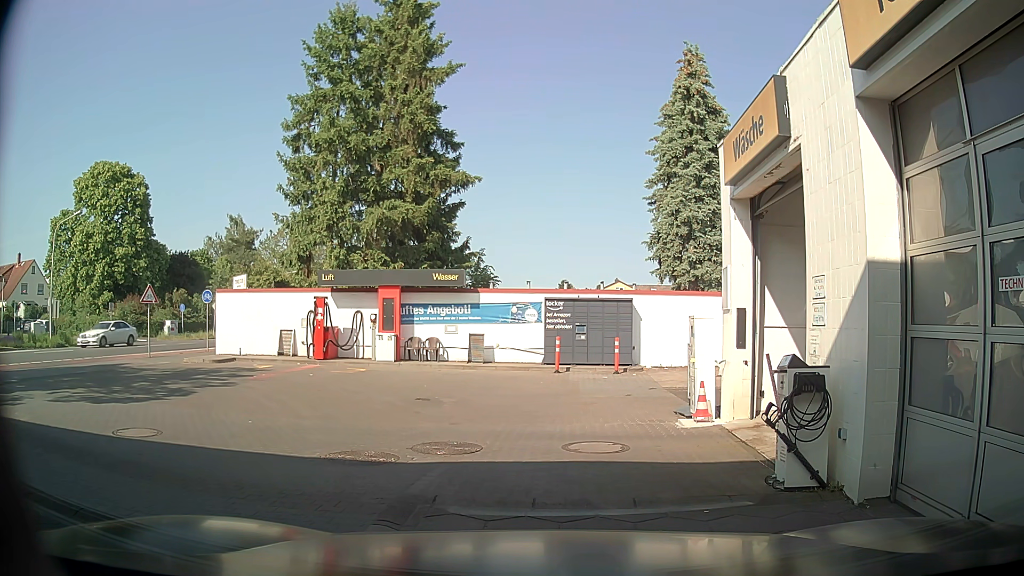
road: service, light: Day
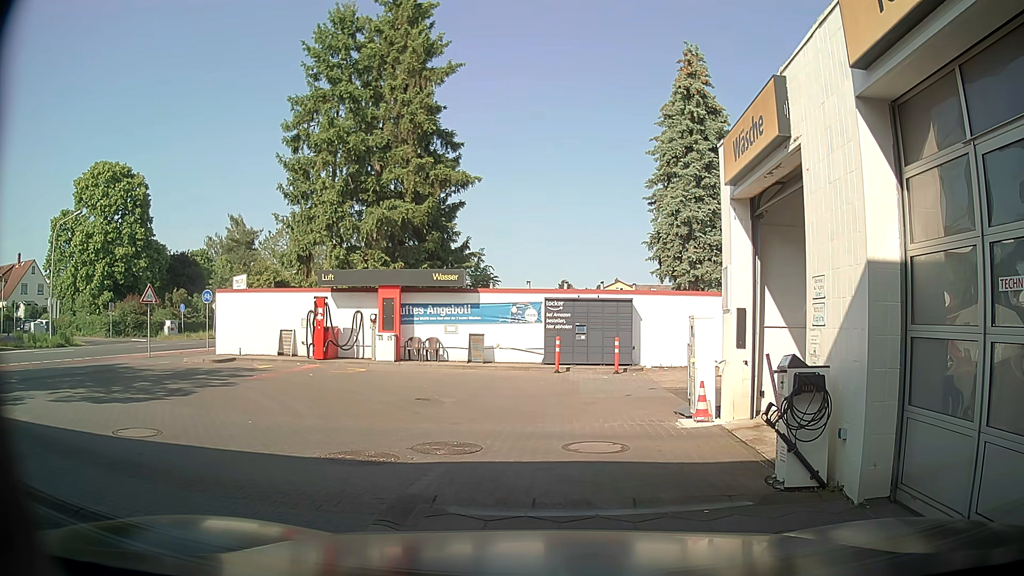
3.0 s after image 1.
(0.0, 0.0) m; 0°
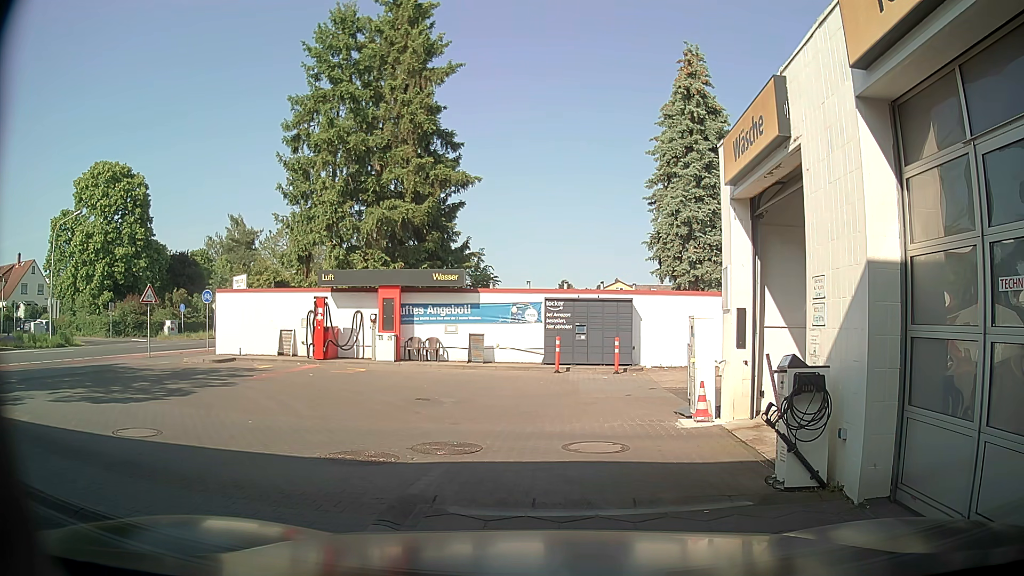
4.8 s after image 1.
(0.0, 0.0) m; 0°
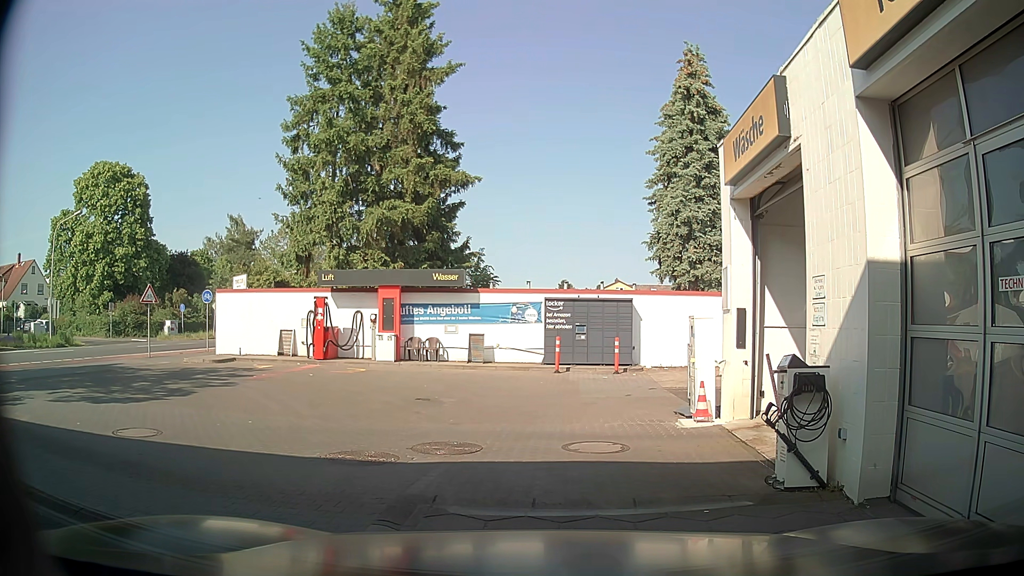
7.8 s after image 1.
(0.0, 0.0) m; 0°
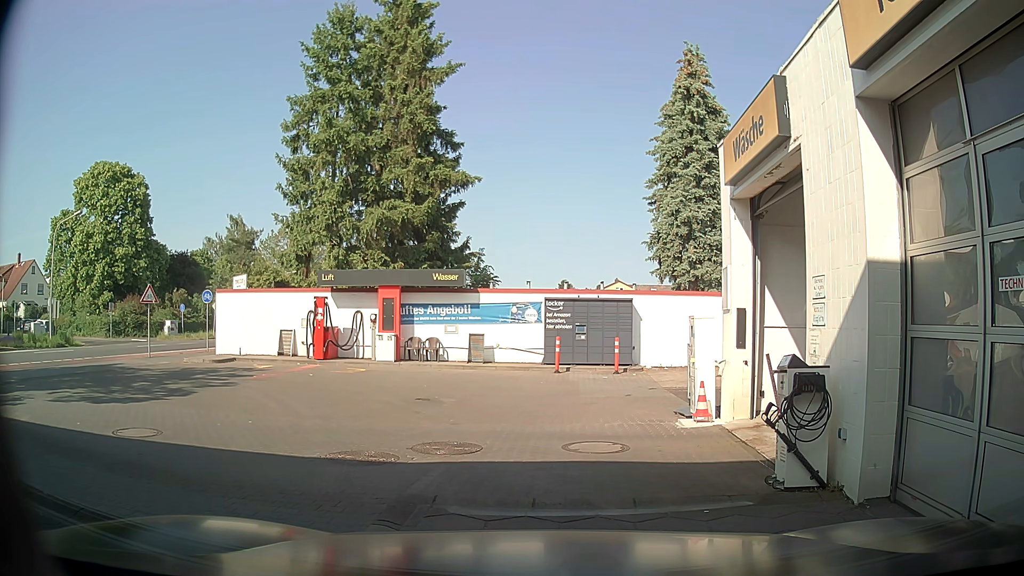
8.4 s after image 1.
(0.0, 0.0) m; 0°
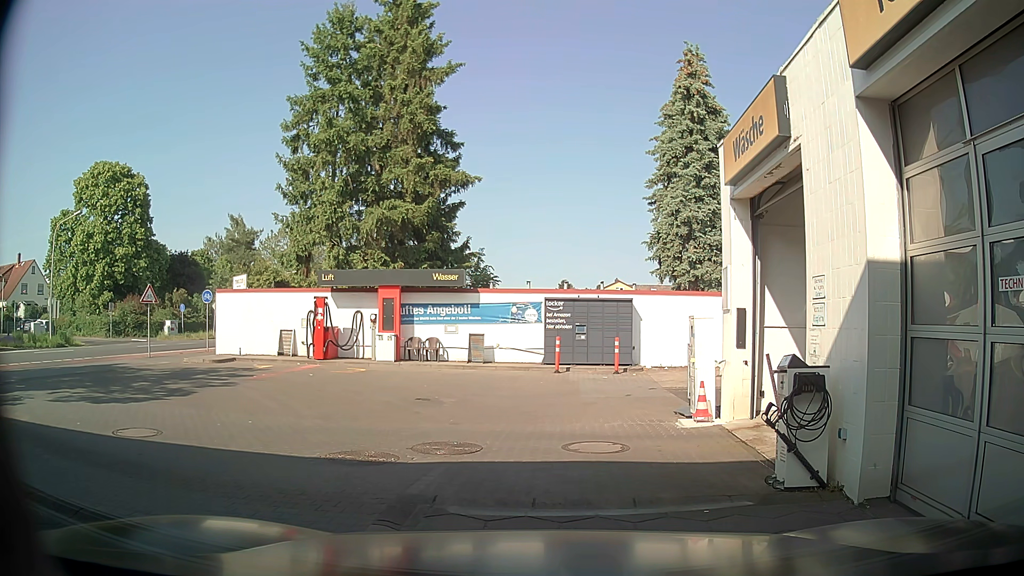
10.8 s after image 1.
(0.0, 0.0) m; 0°
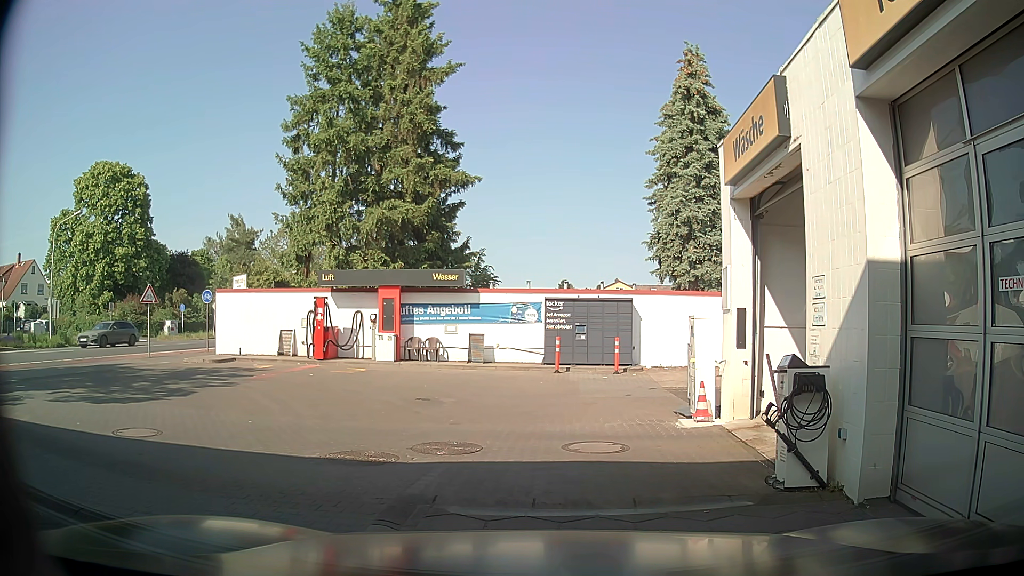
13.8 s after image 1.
(0.0, 0.0) m; 0°
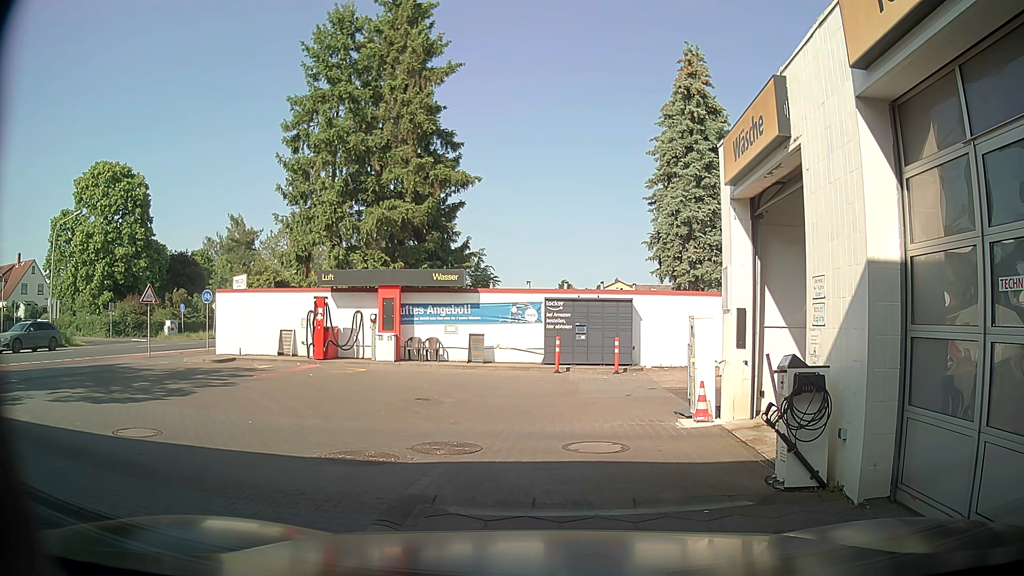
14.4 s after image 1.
(0.0, 0.0) m; 0°
